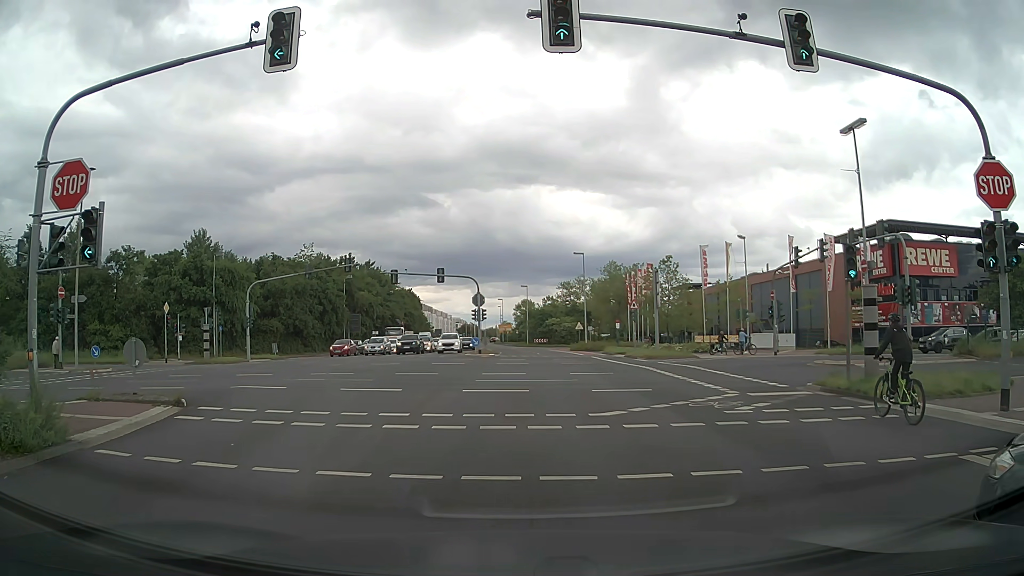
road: secondary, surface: asphalt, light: Day
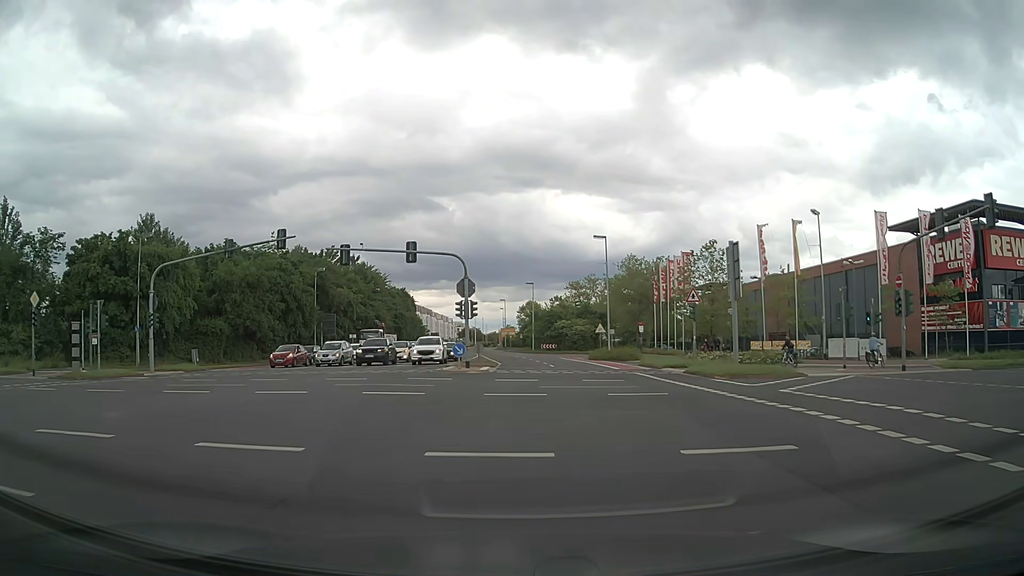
(-0.1, +16.8) m; -1°
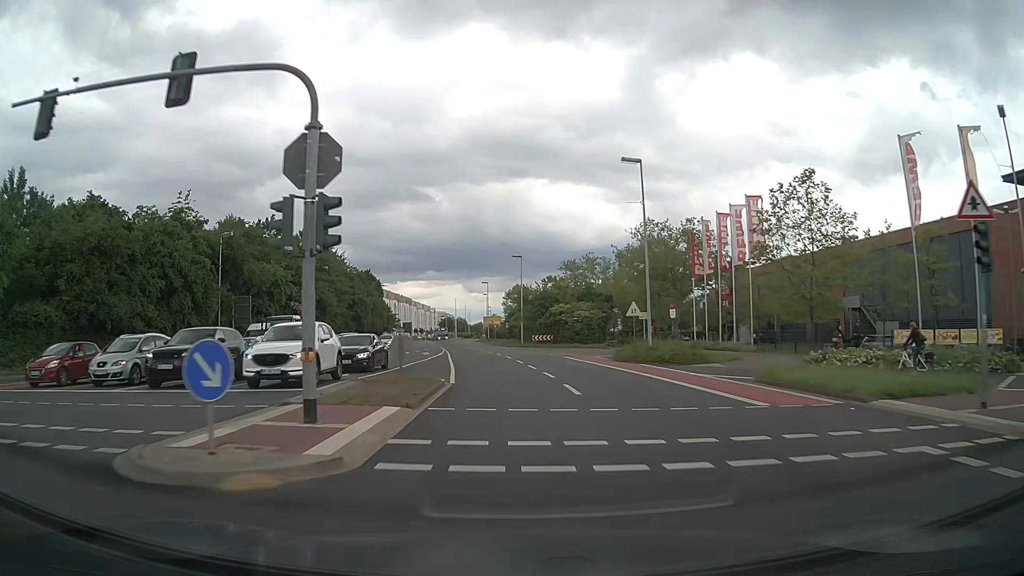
(+0.4, +23.9) m; +1°
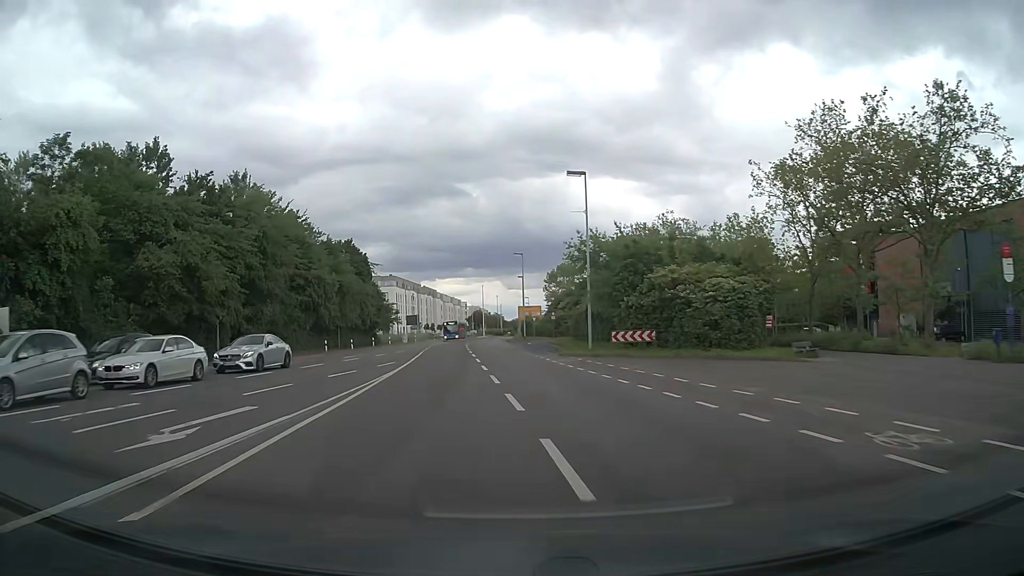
(-1.4, +39.8) m; -3°
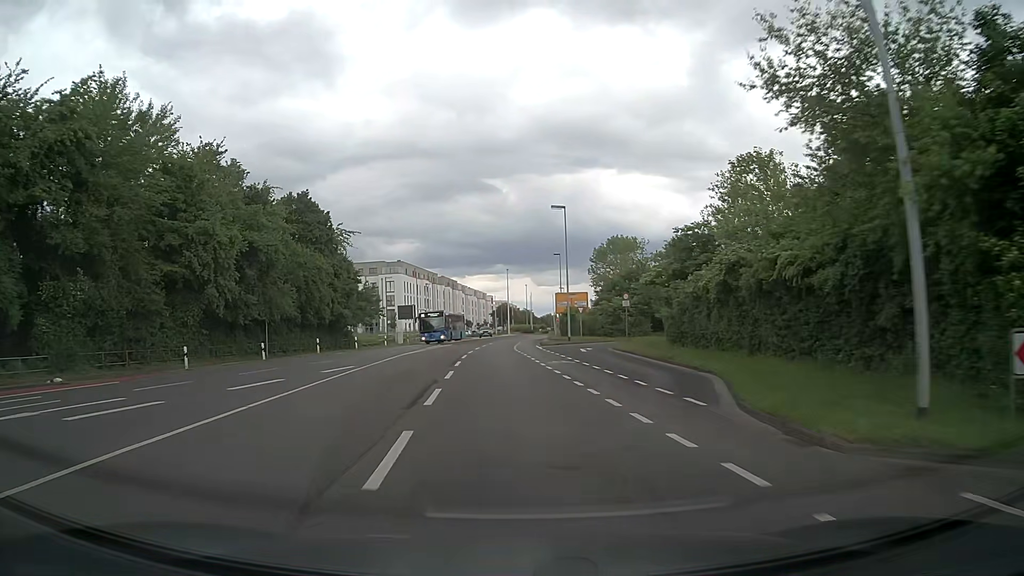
(-0.9, +29.8) m; -3°
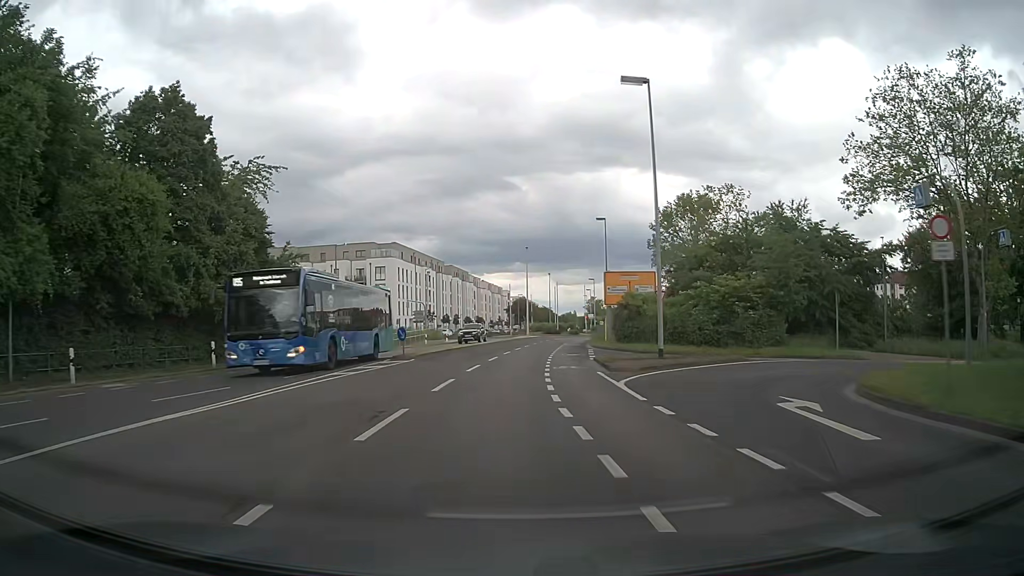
(-0.5, +27.6) m; -1°
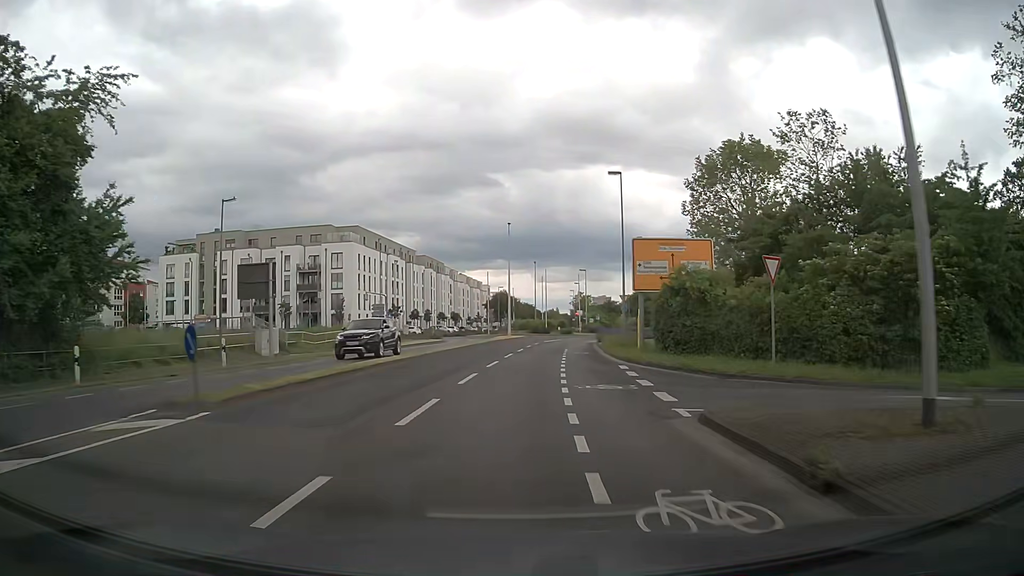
(+0.1, +16.8) m; +2°
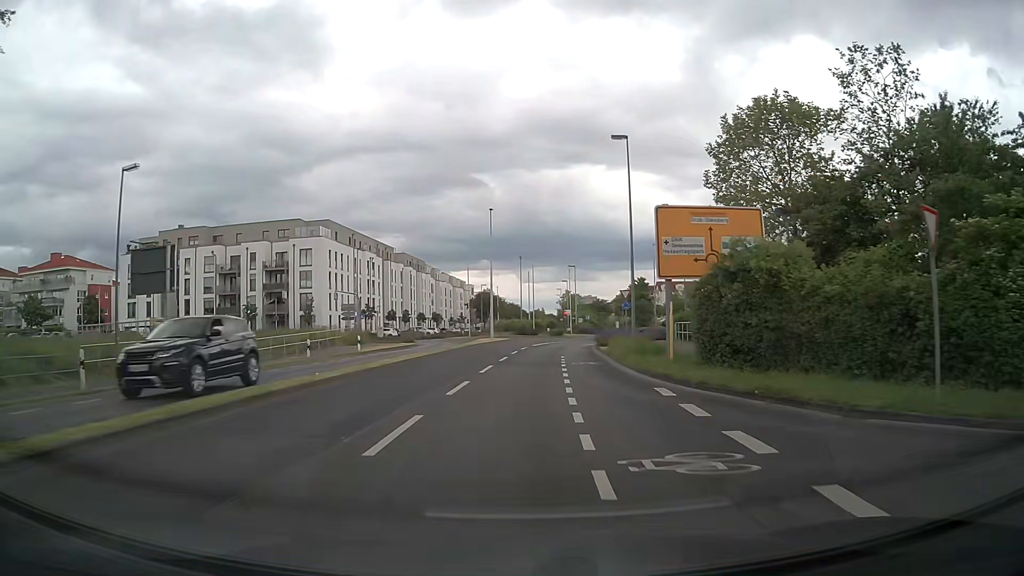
(+0.1, +7.9) m; +1°
(0, +10) (+1, +20) (+1, +30) (+2, +40) (+5, +50) (+10, +58) (+15, +67) (+16, +76) (+12, +85) (+7, +94) m
